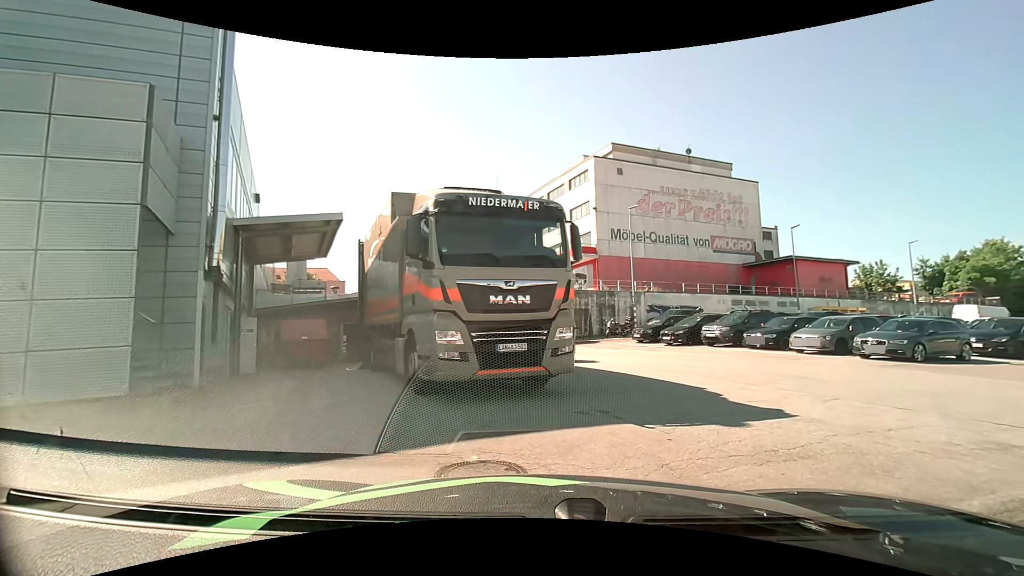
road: service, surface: asphalt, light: Day
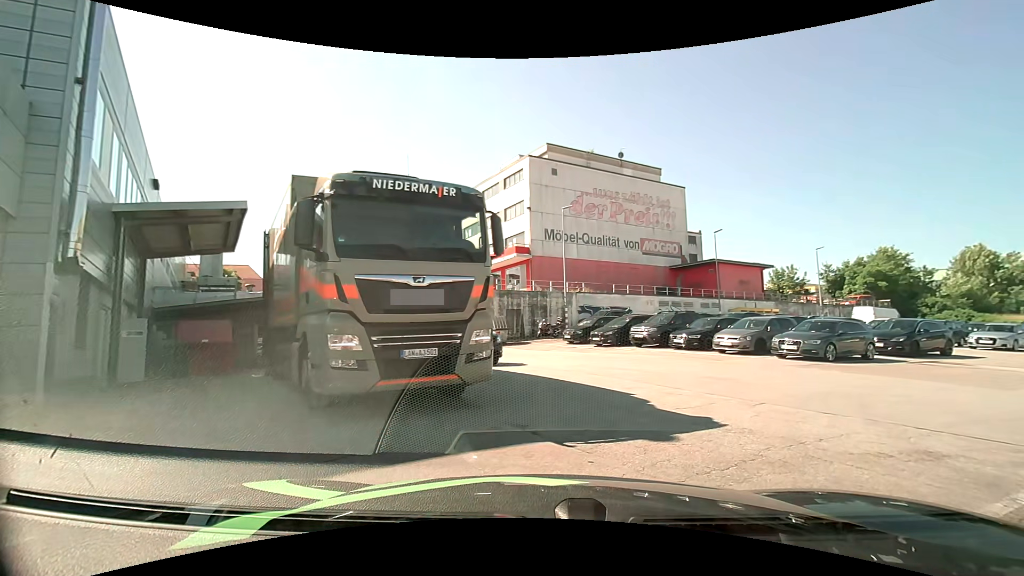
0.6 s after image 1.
(0.0, +1.0) m; +7°
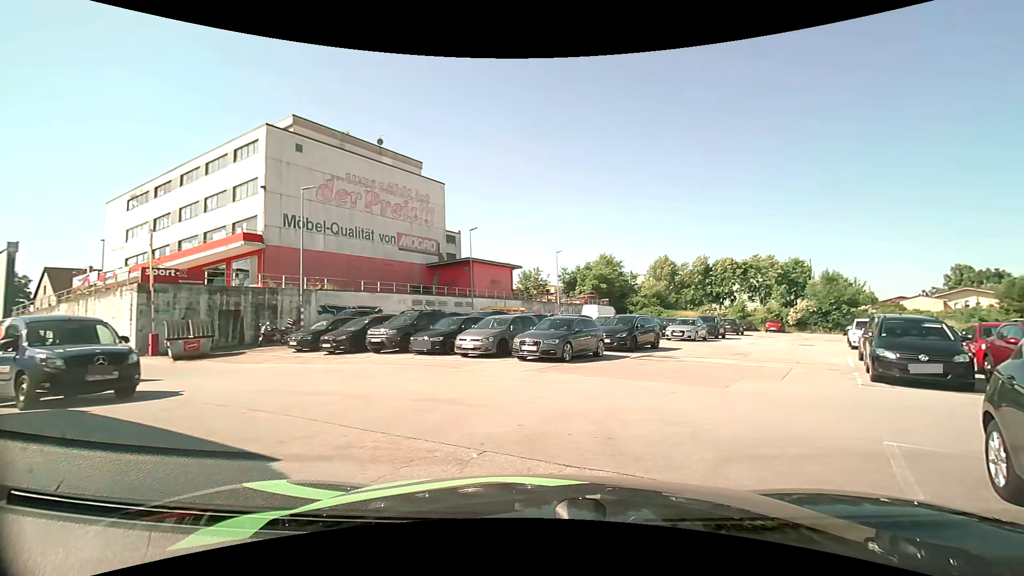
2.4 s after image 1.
(+0.9, +3.8) m; +26°
